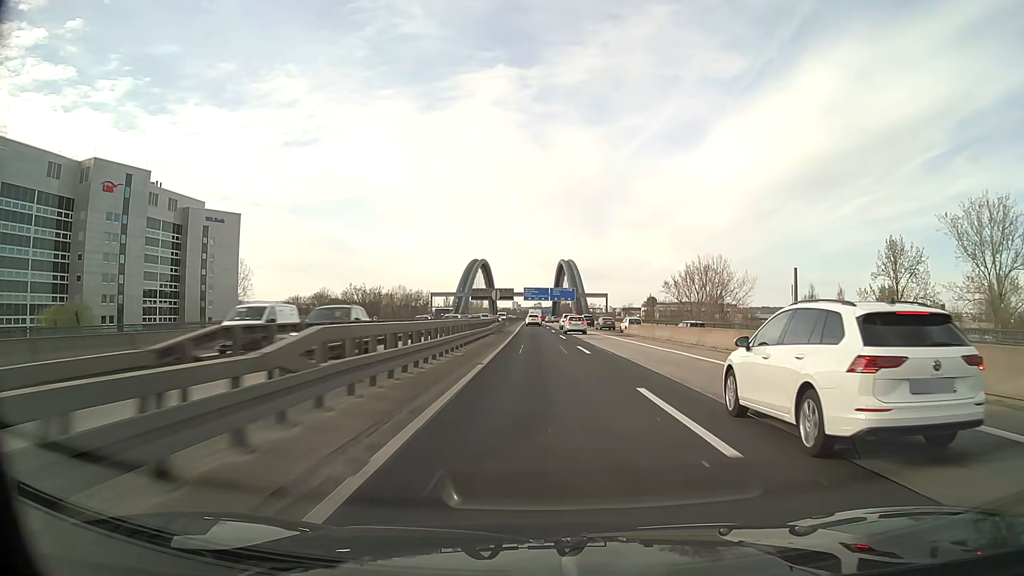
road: motorway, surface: asphalt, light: Day
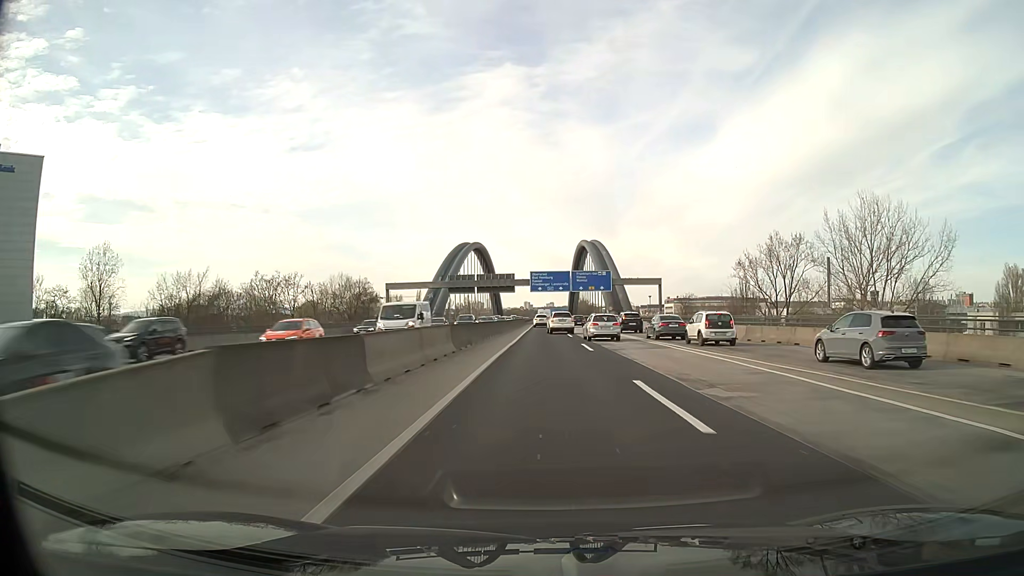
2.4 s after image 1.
(-1.1, +70.2) m; -1°
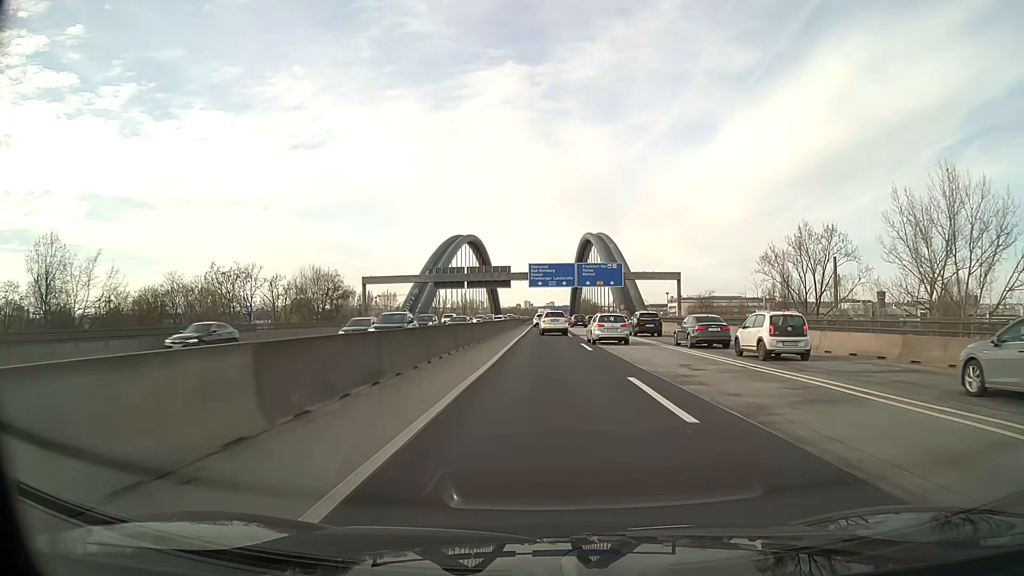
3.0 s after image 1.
(0.0, +17.1) m; 0°
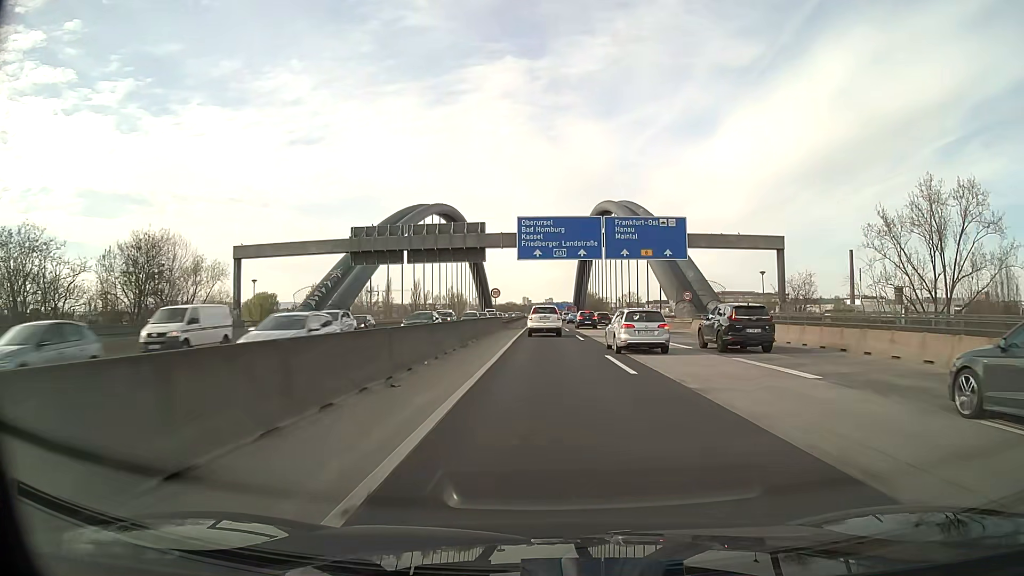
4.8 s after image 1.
(0.0, +47.2) m; 0°
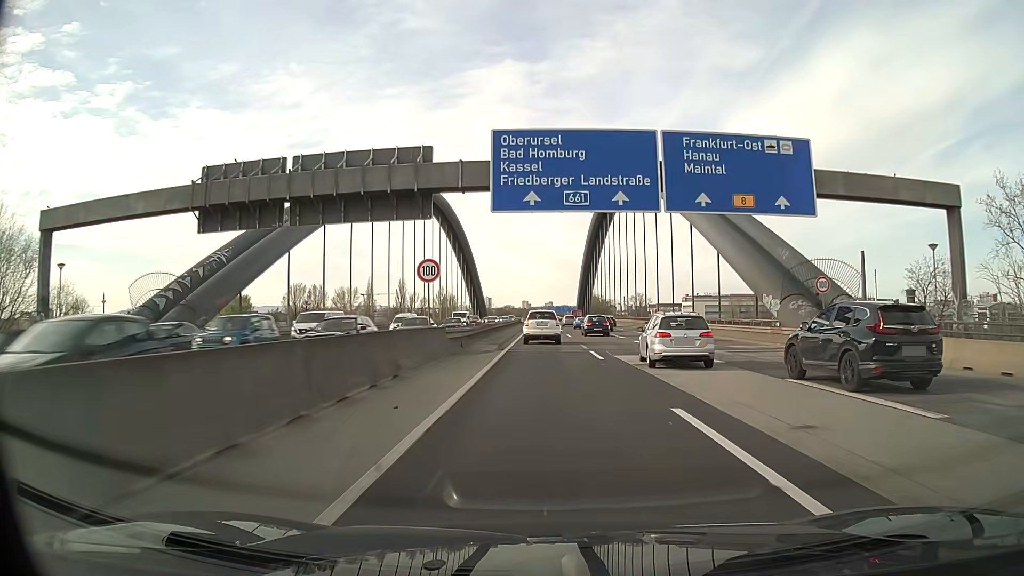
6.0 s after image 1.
(+0.1, +28.8) m; 0°
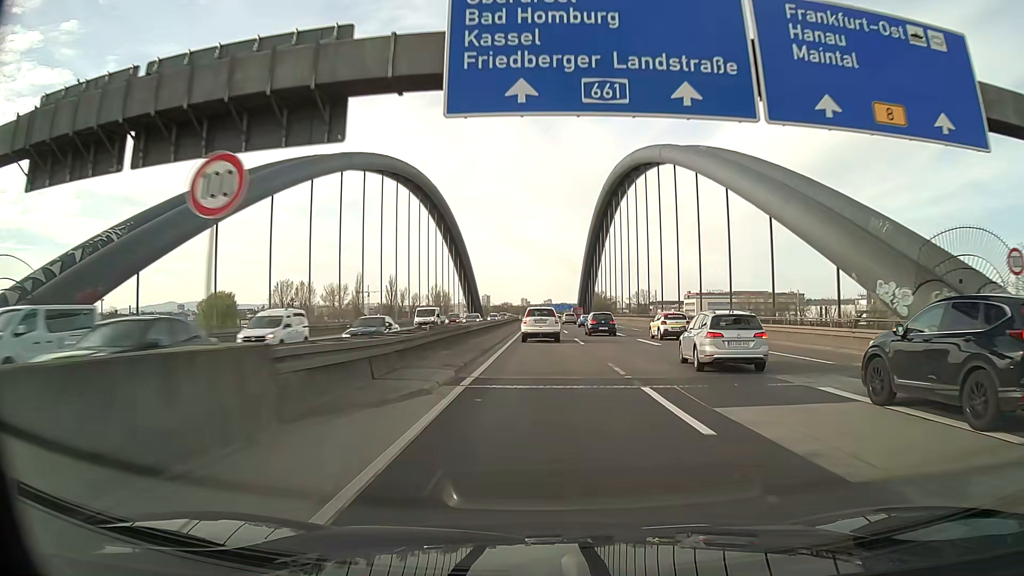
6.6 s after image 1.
(0.0, +14.0) m; 0°
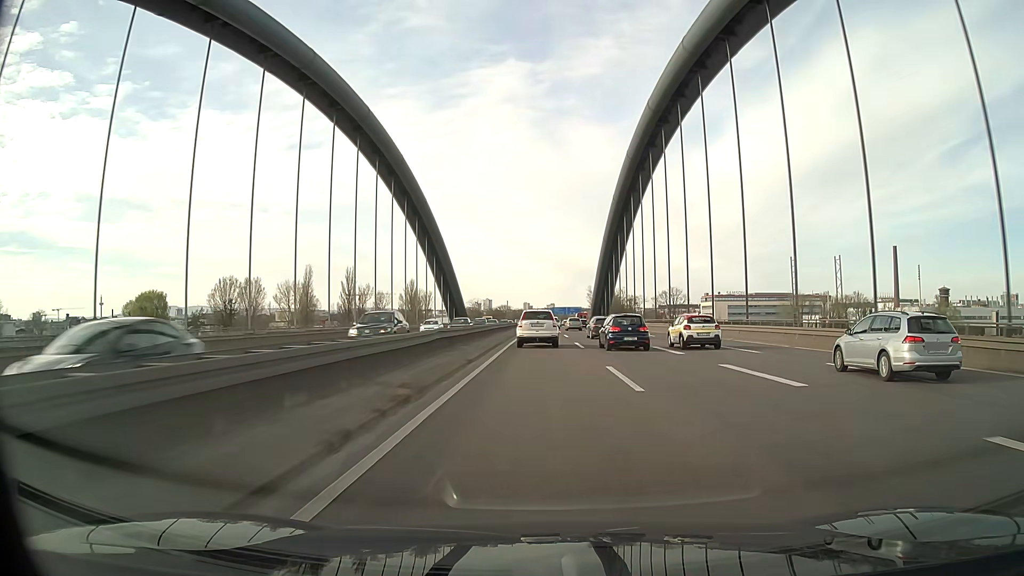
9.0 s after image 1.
(0.0, +54.4) m; 0°
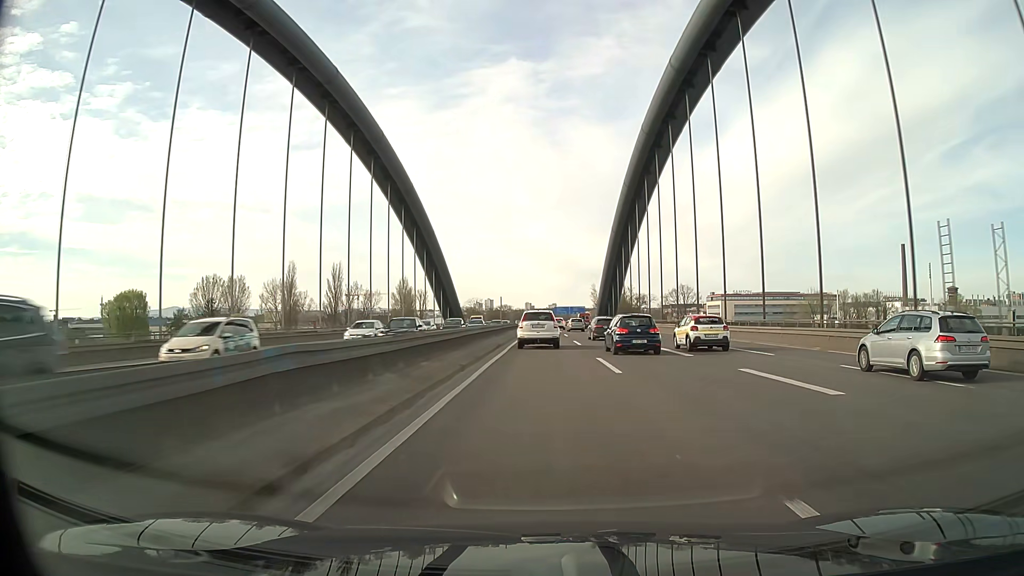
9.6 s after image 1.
(0.0, +13.5) m; 0°
(0, +10) (0, +20) (0, +30) (0, +40) (0, +50) (0, +60) (0, +70) (0, +80) (0, +90) (0, +100) m
